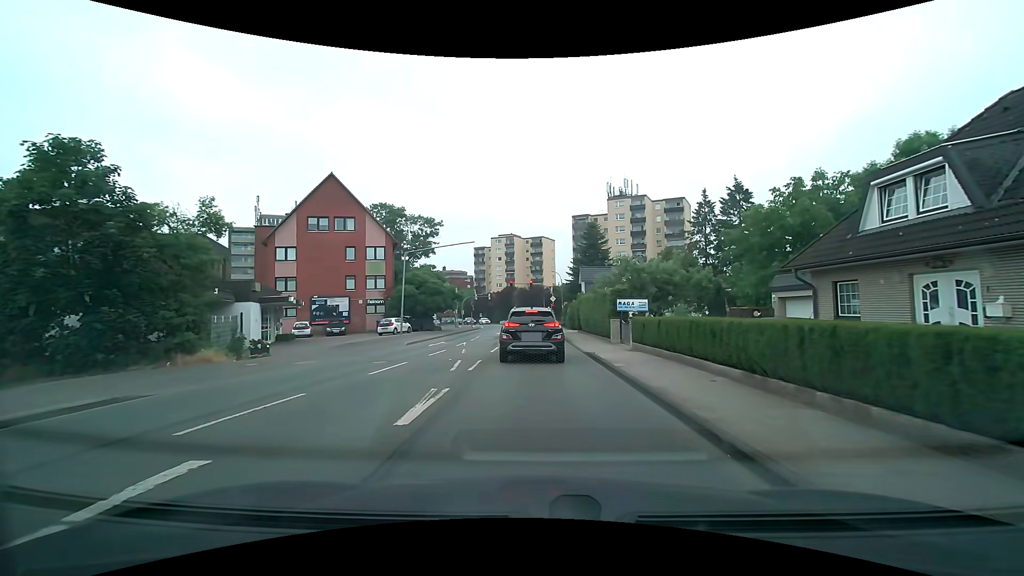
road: secondary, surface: asphalt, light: Day
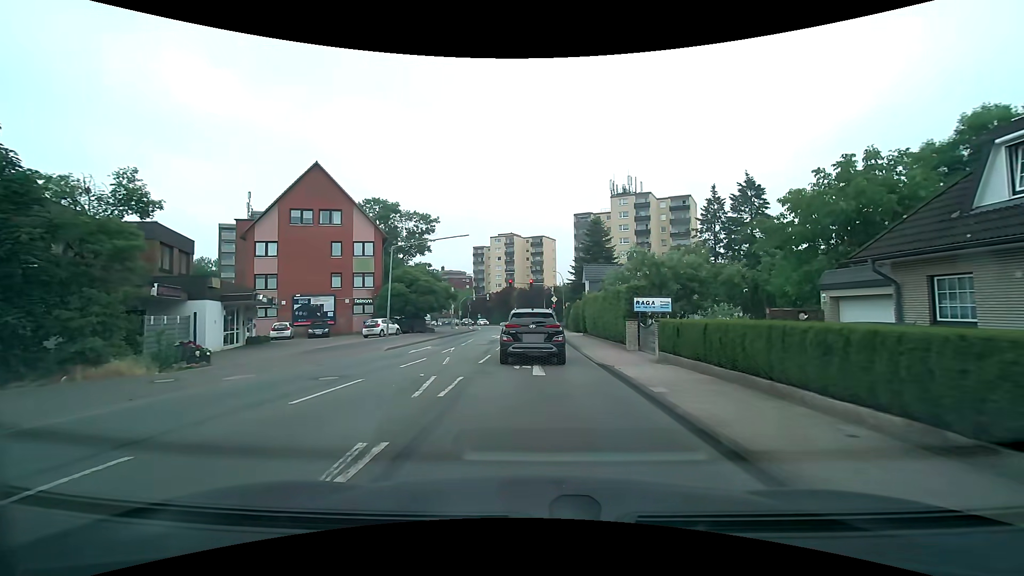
(0.0, +3.8) m; 0°
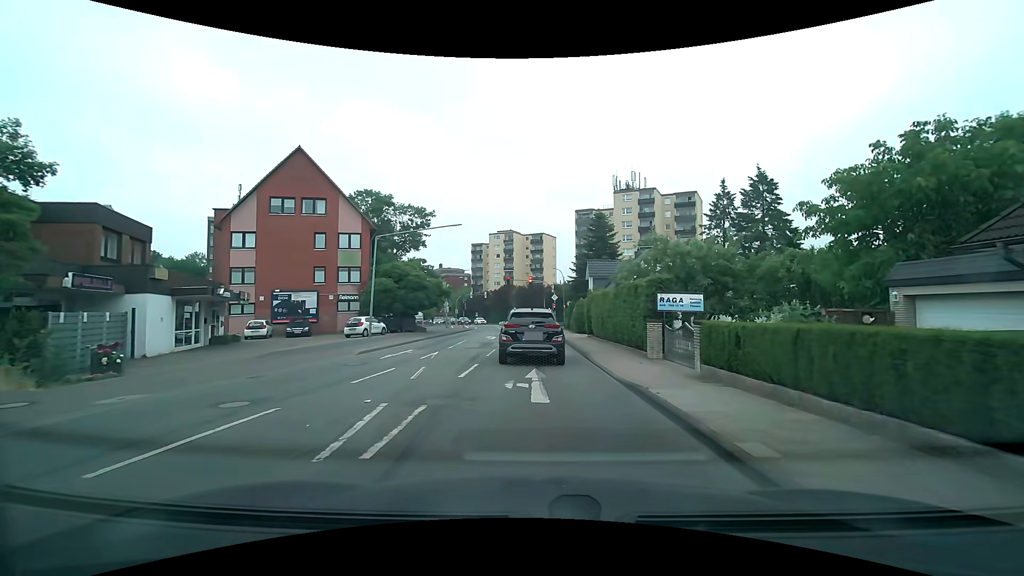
(0.0, +3.6) m; 0°
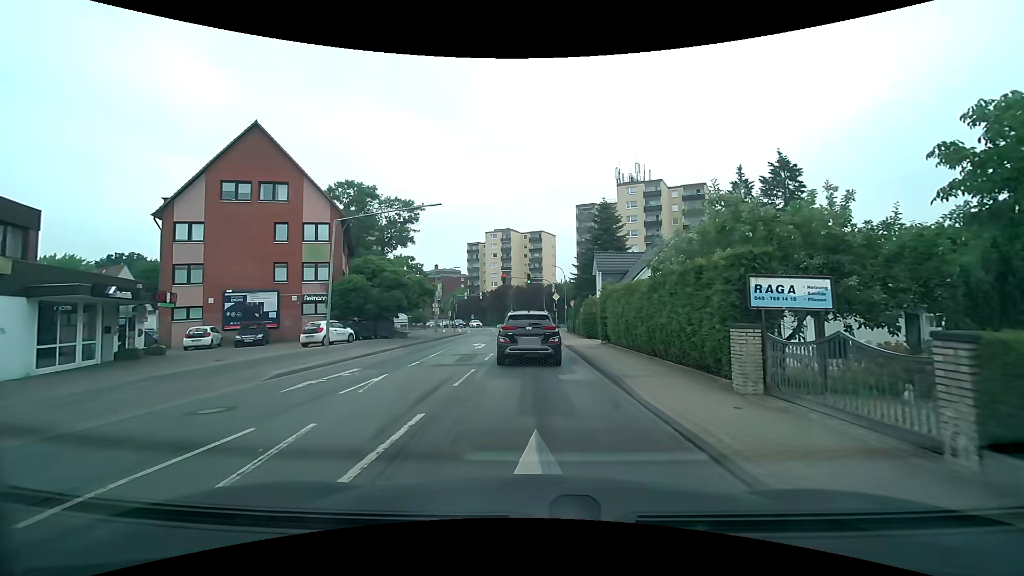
(0.0, +6.6) m; 0°
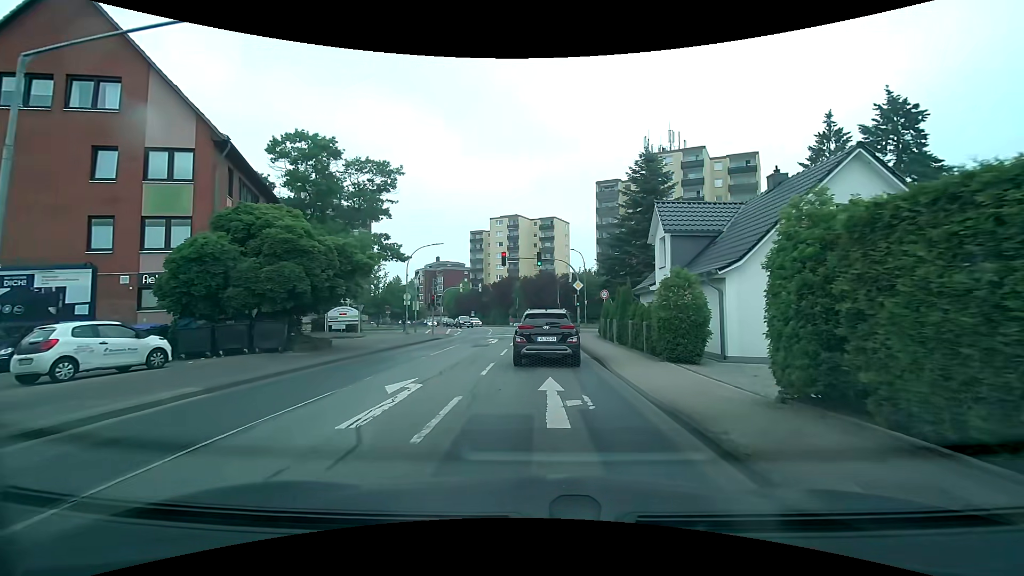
(-0.2, +17.1) m; -1°
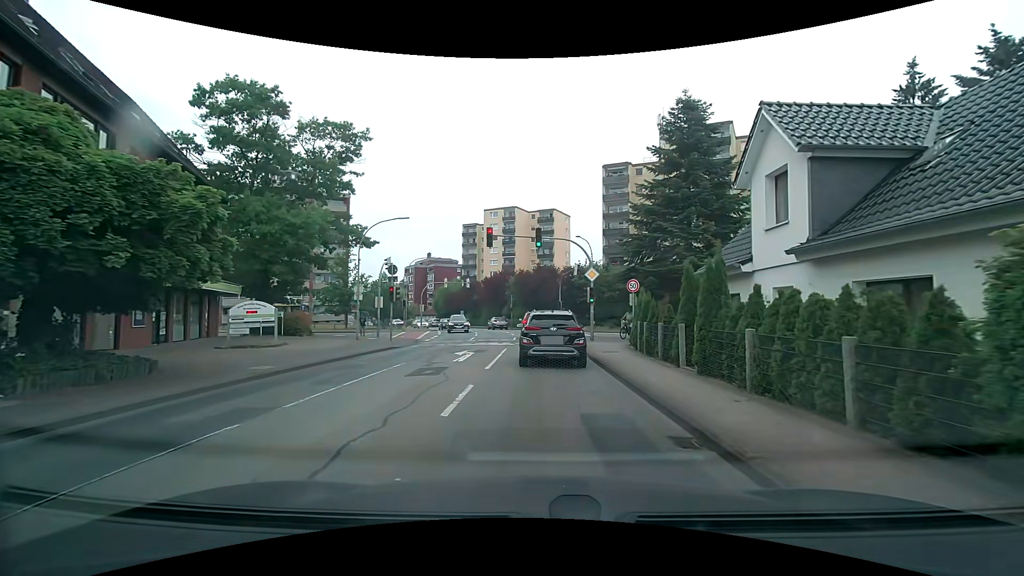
(-0.1, +10.9) m; 0°
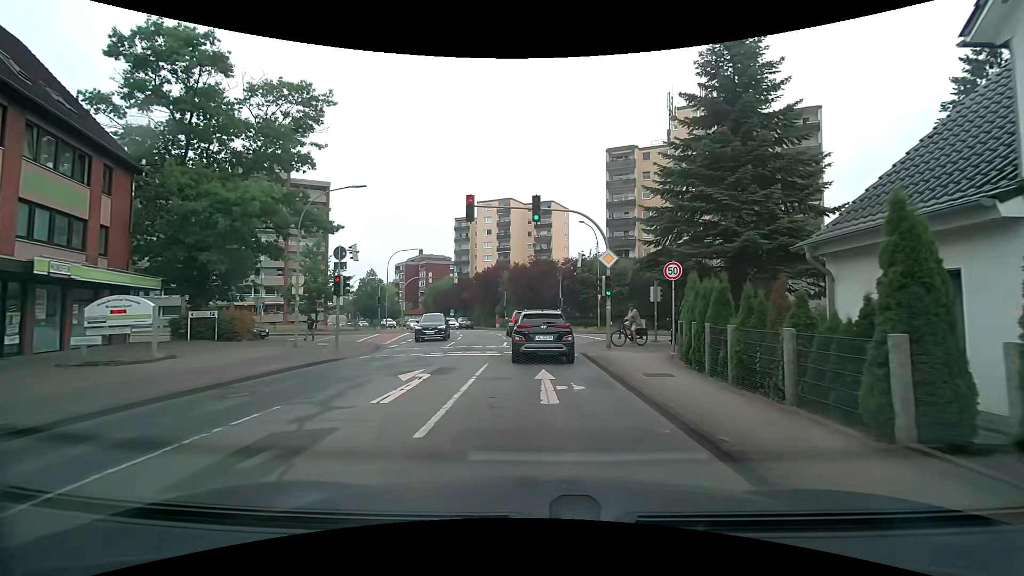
(+0.1, +7.5) m; +1°
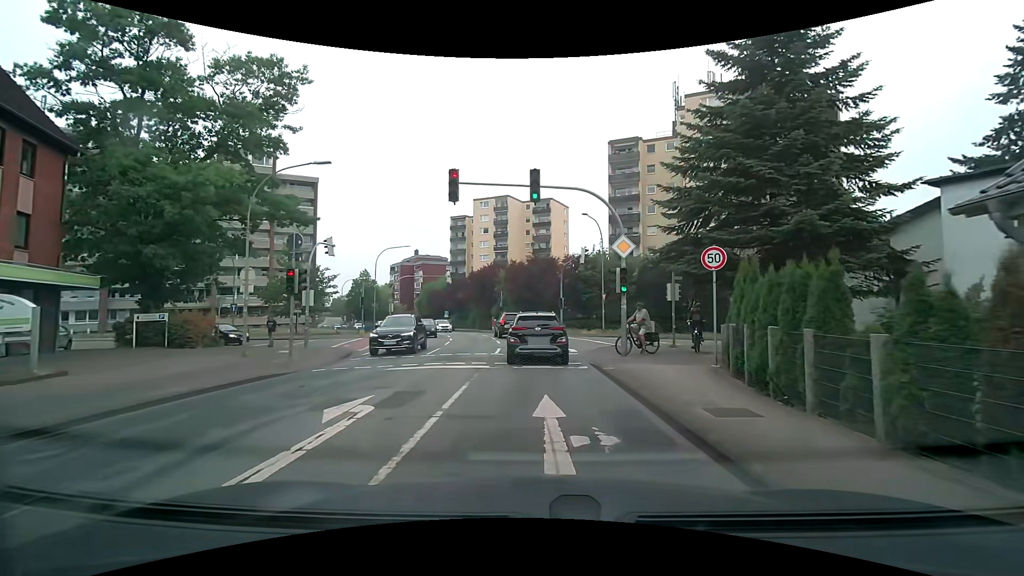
(0.0, +4.0) m; -1°
(0, +10) (0, +20) (-1, +30) (-2, +40) (-4, +50) (-7, +59) (-11, +68) (-16, +77) (-21, +86) (-26, +94) m
